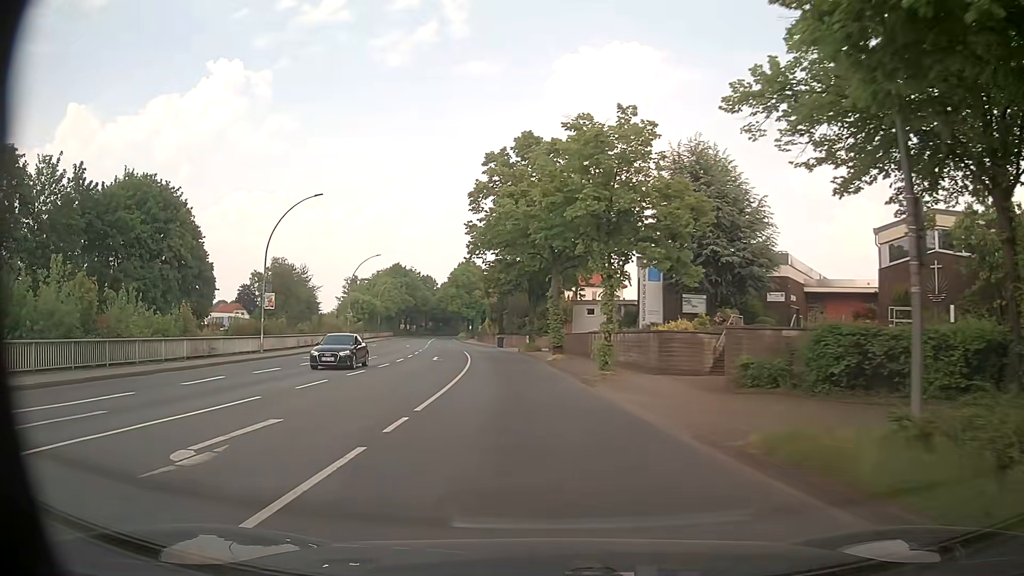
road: primary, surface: asphalt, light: Day
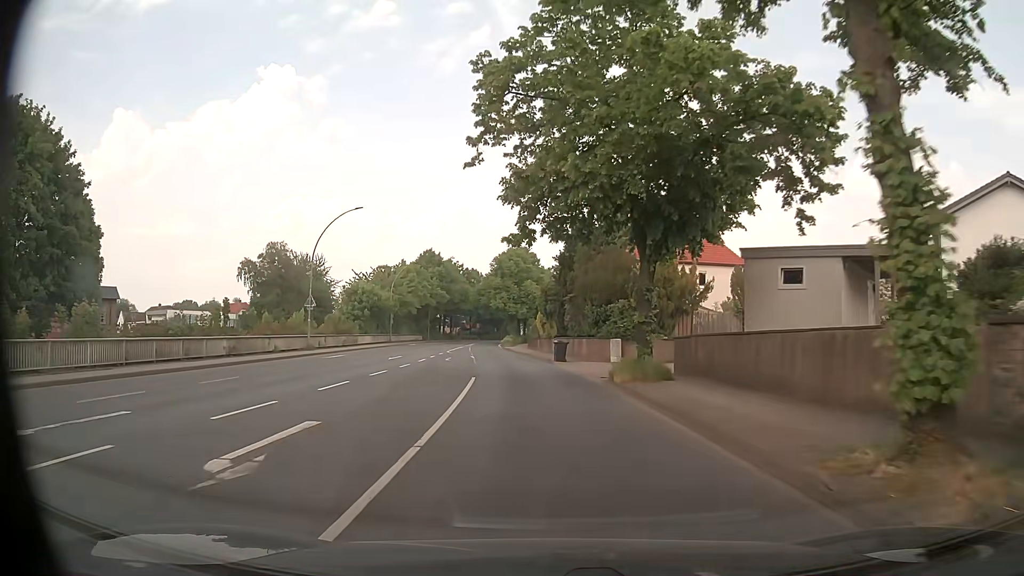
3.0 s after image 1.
(-1.9, +31.4) m; -5°
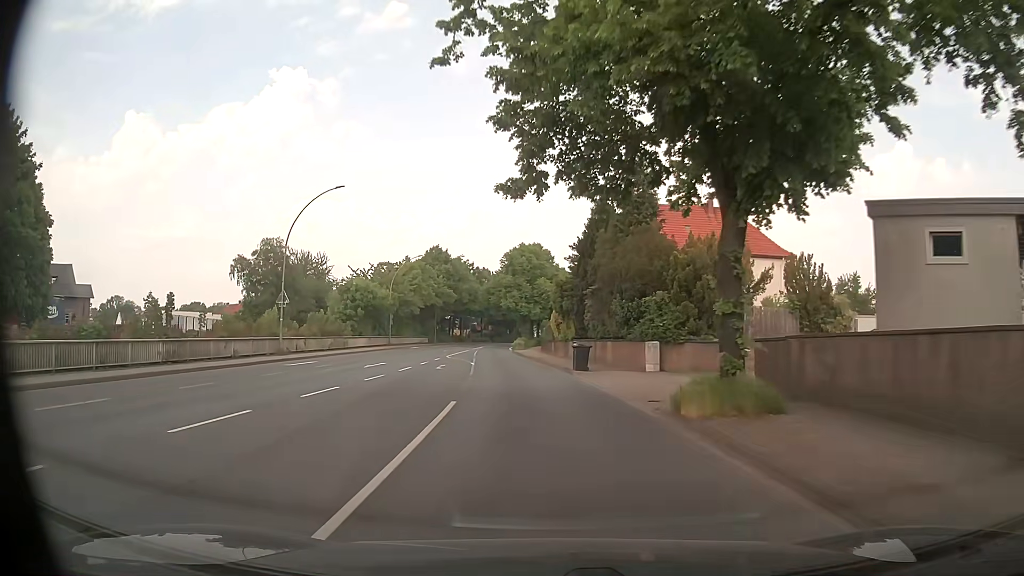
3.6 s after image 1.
(-0.1, +7.7) m; -1°
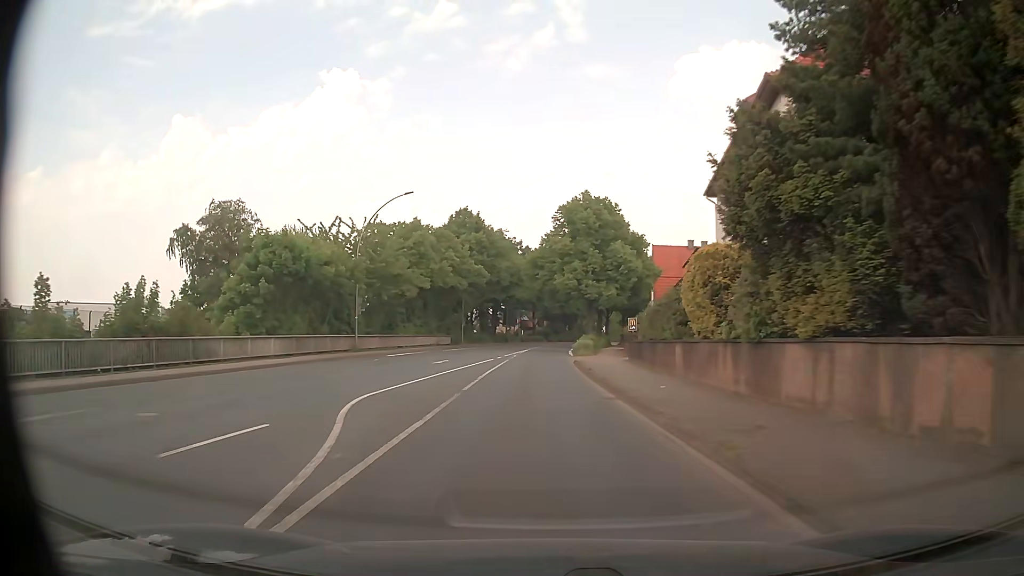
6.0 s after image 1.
(-1.5, +32.8) m; -5°
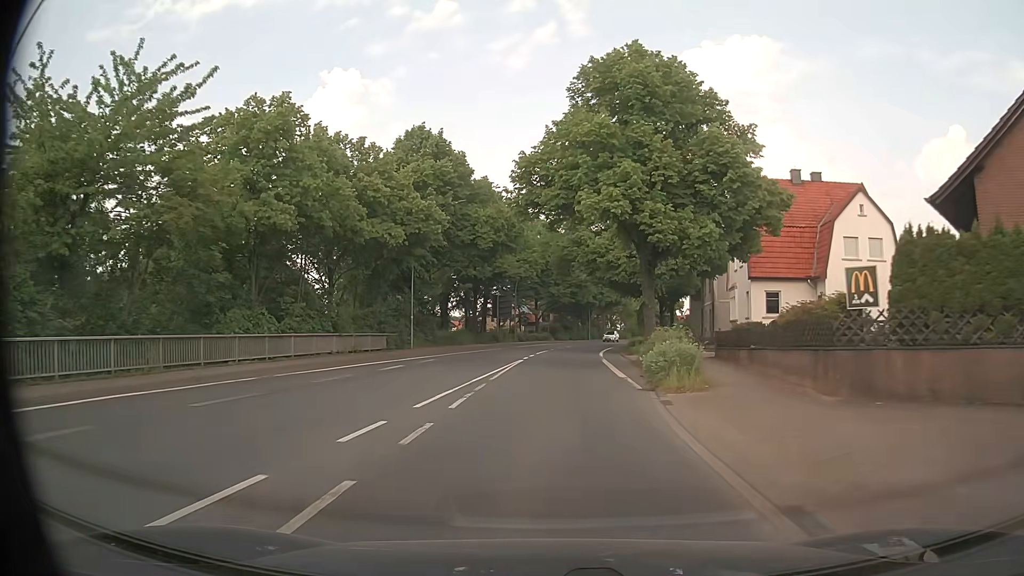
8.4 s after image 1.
(-0.1, +32.1) m; 0°
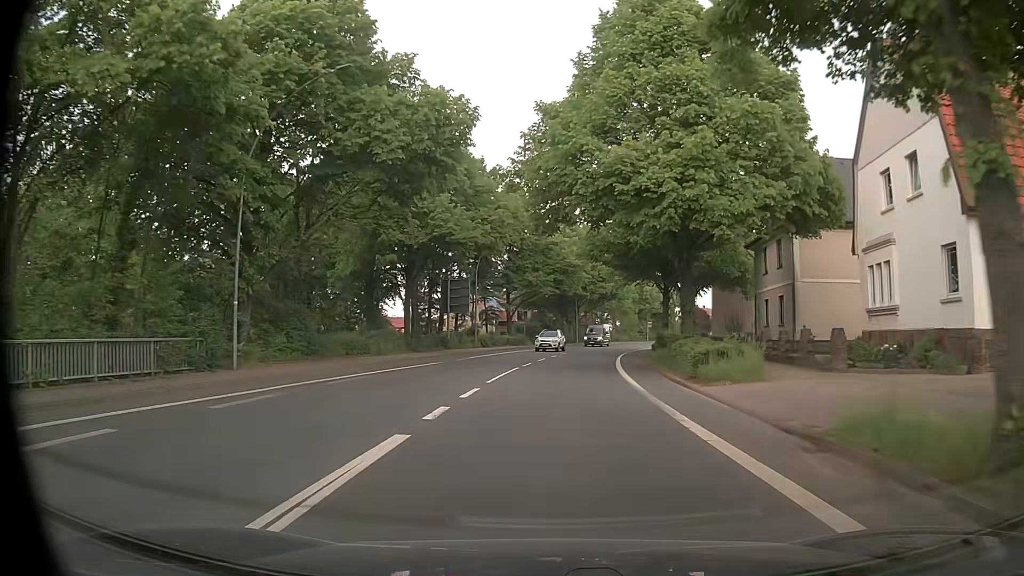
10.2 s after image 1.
(+0.4, +23.8) m; +2°
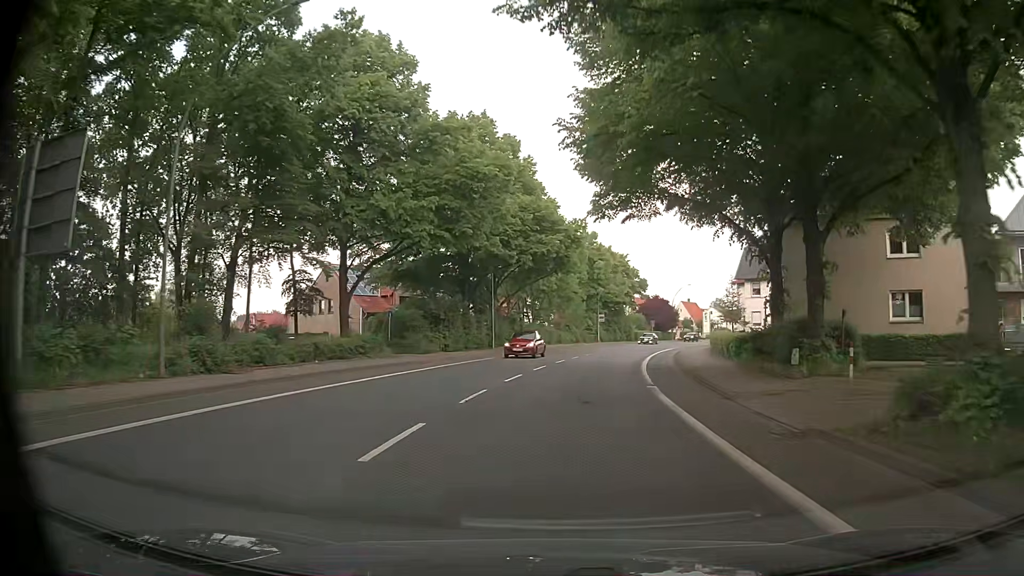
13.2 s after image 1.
(+1.9, +39.5) m; +6°
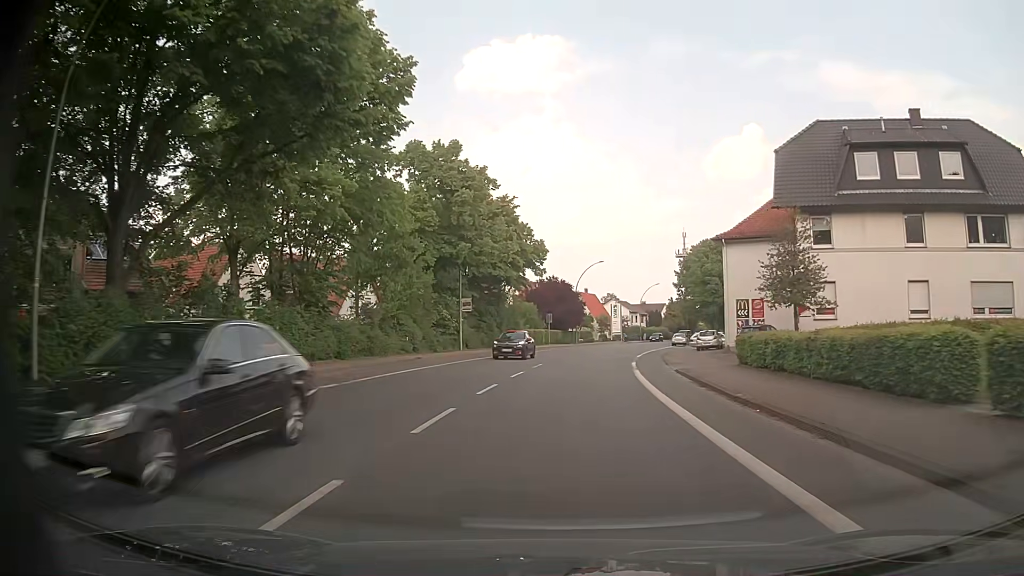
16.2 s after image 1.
(+3.5, +39.3) m; +10°
(0, +10) (+1, +20) (+2, +30) (+3, +40) (+5, +50) (+7, +59) (+10, +69) (+13, +79) (+16, +88) (+19, +98) m
